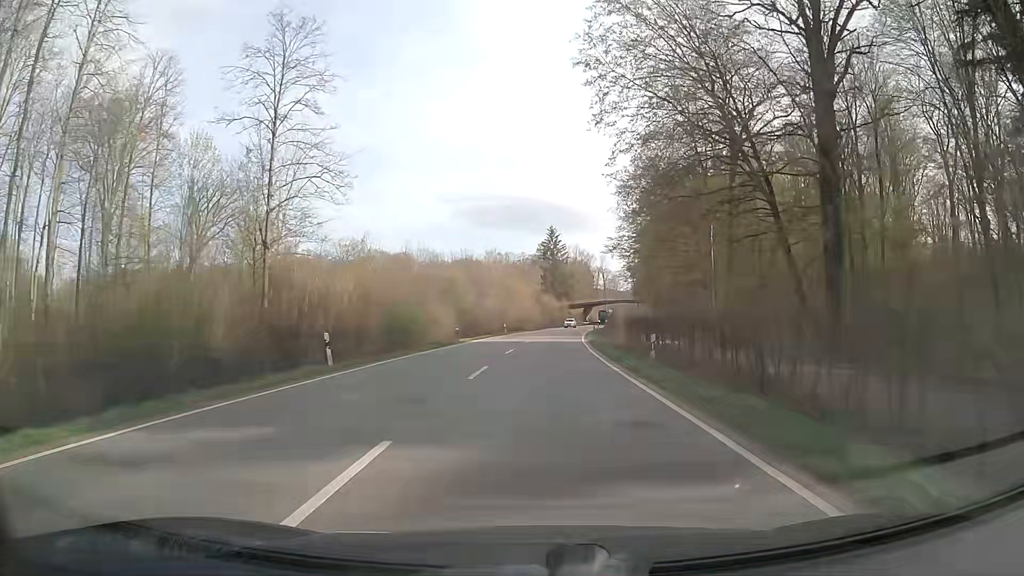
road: secondary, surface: asphalt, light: Day
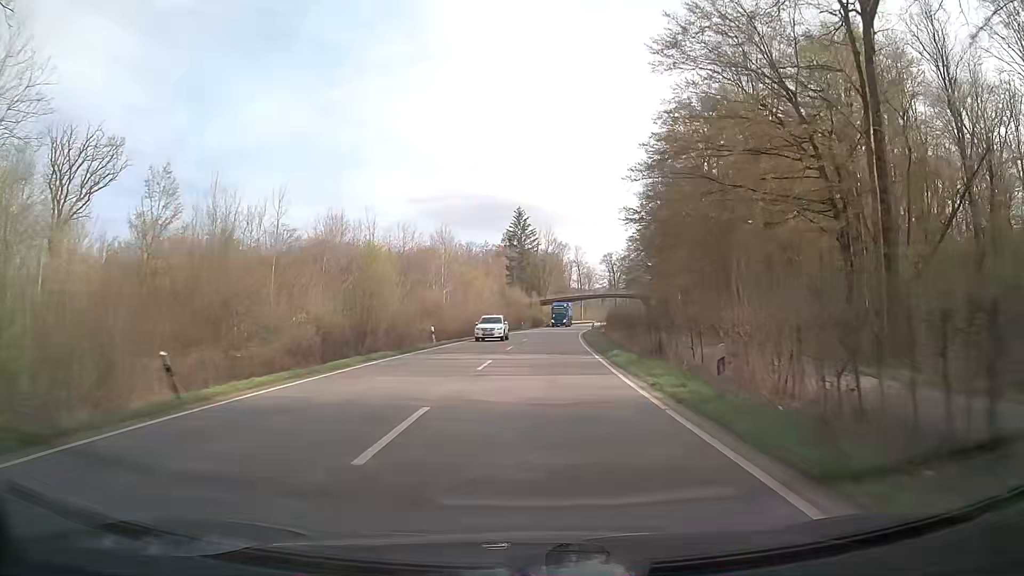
(+0.6, +33.1) m; +2°
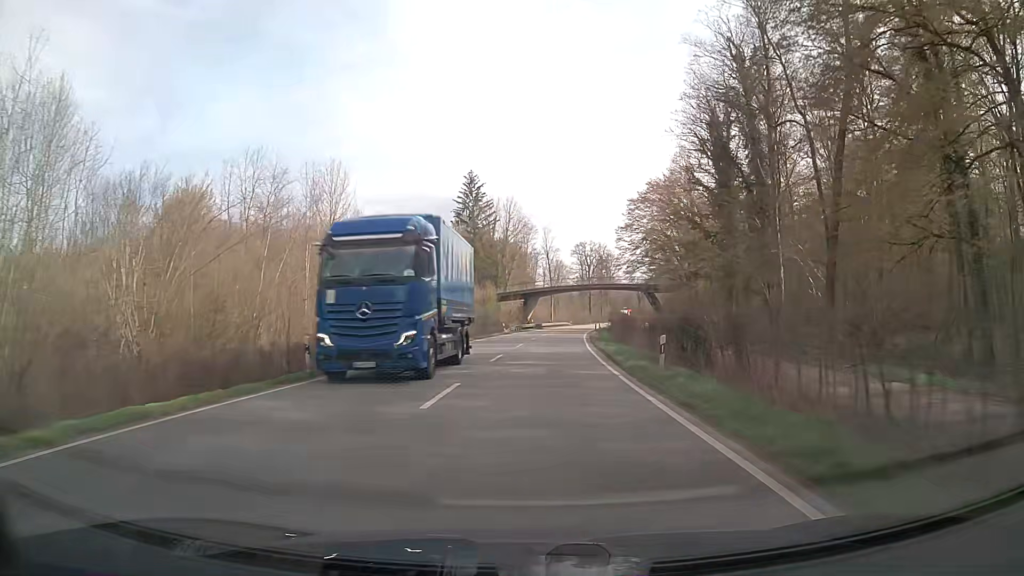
(+1.4, +44.0) m; +3°
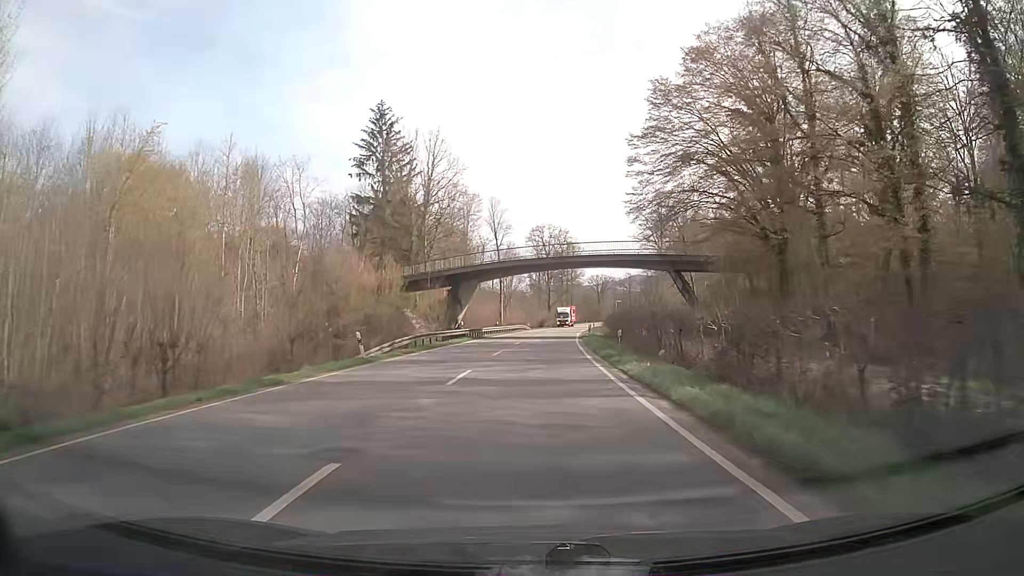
(+1.6, +43.8) m; +4°
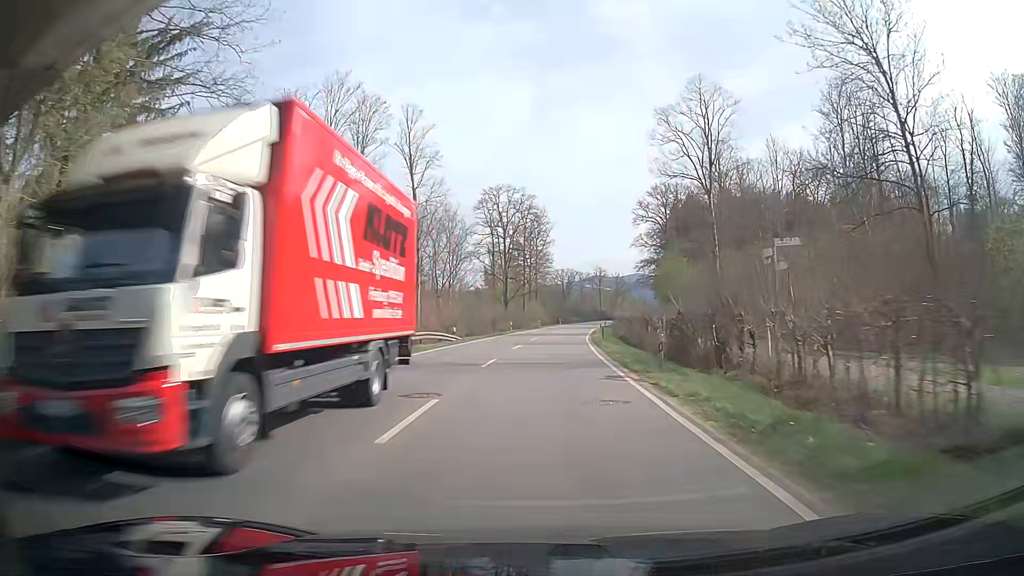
(+1.8, +54.9) m; +4°
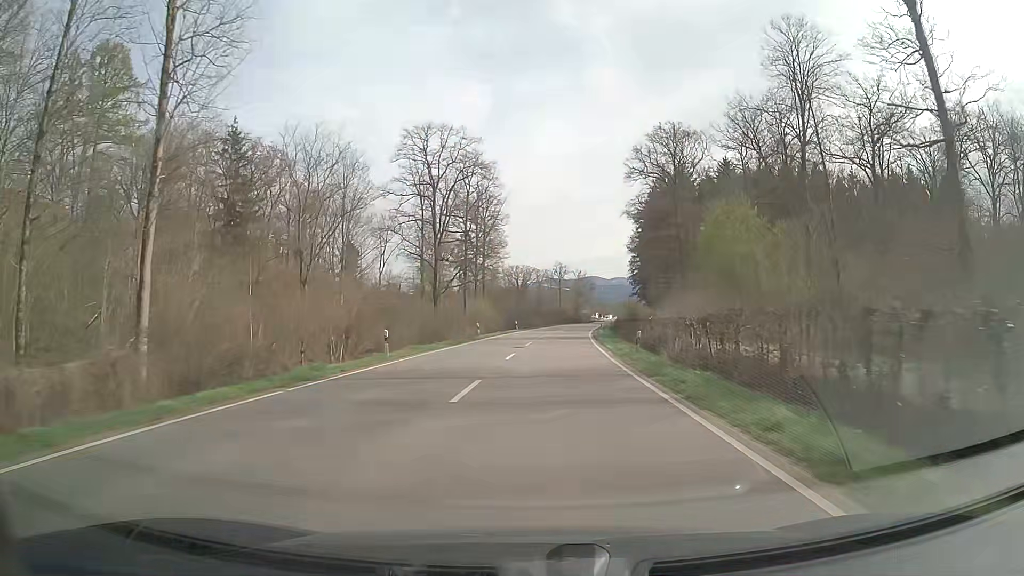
(+1.4, +44.4) m; +4°
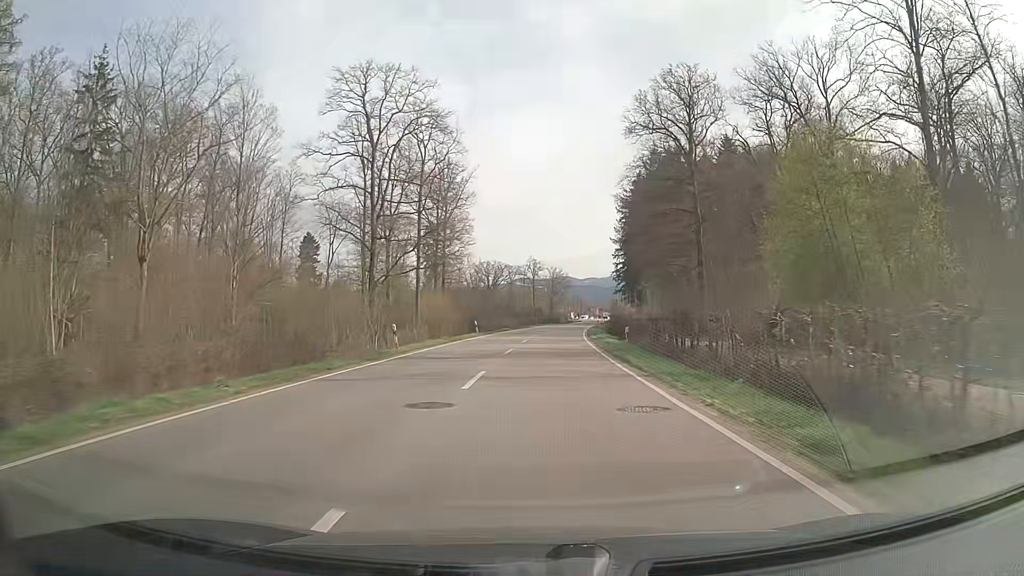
(+0.4, +22.3) m; +2°
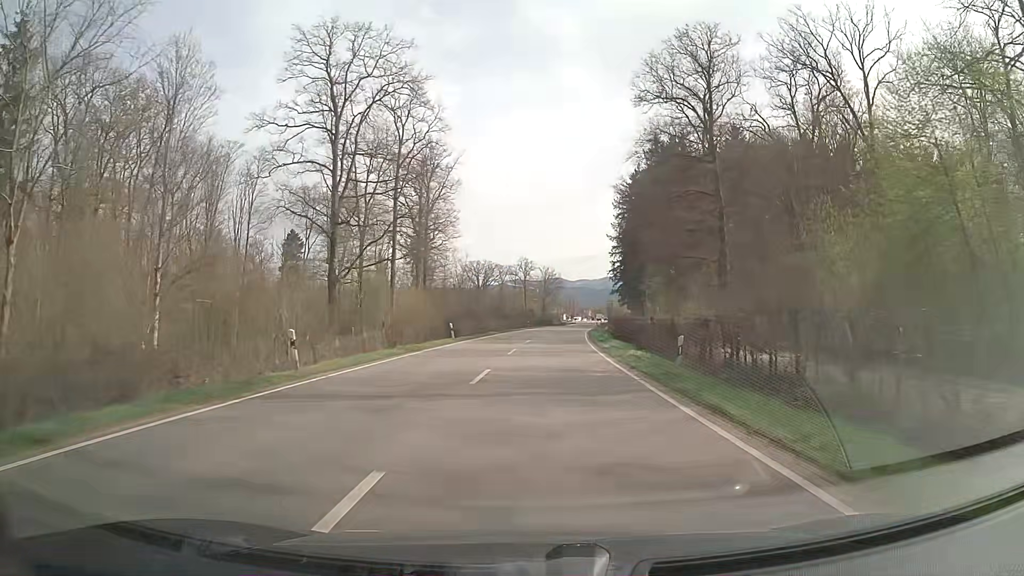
(+0.1, +10.9) m; +1°
